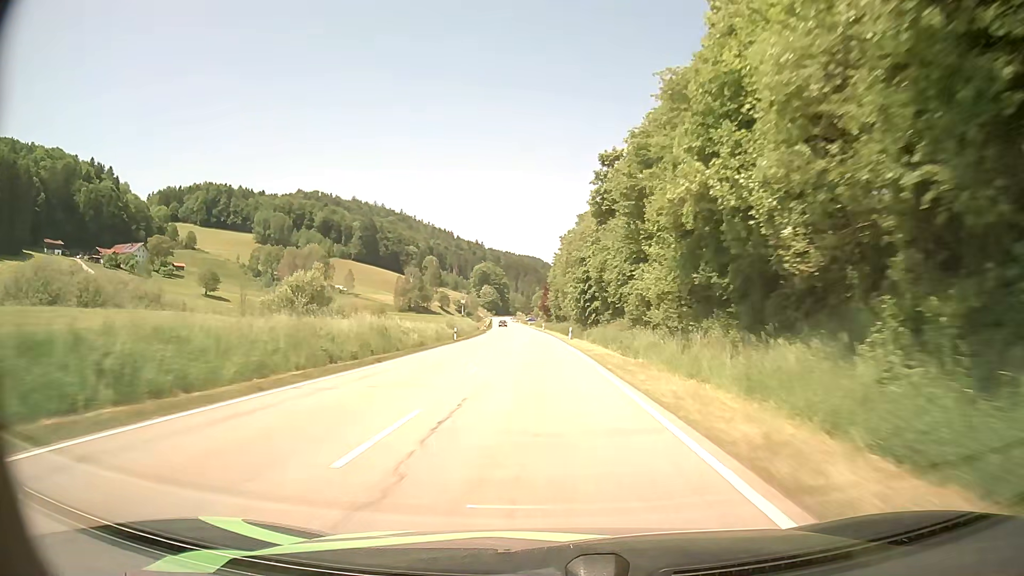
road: secondary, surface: asphalt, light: Day
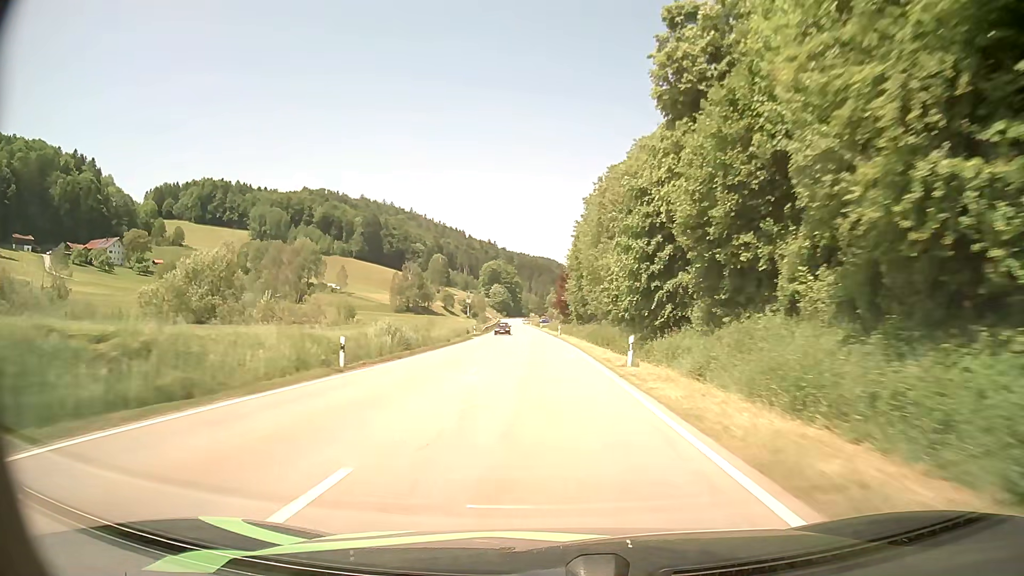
(-0.3, +31.5) m; -1°
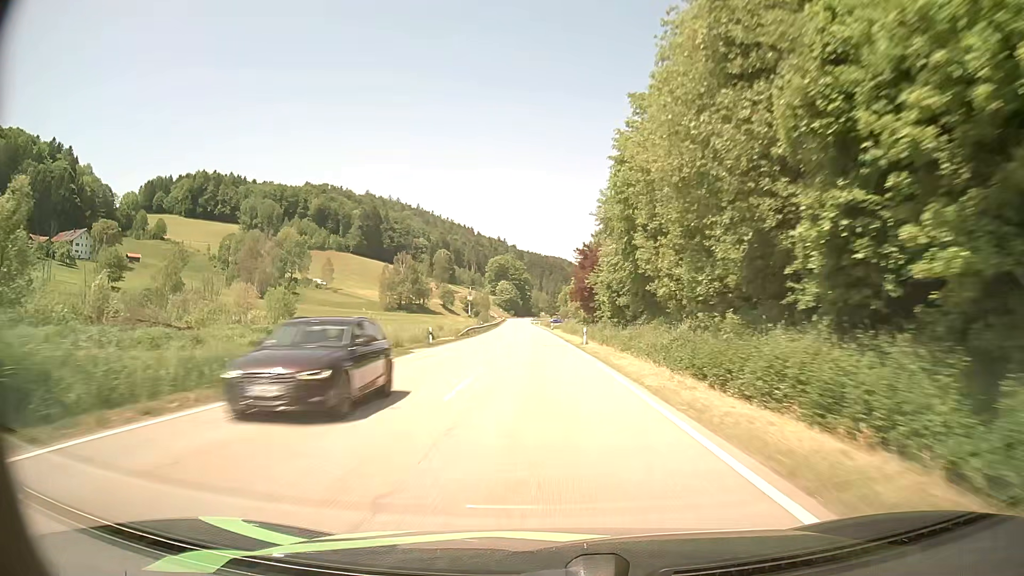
(-0.5, +31.5) m; -2°
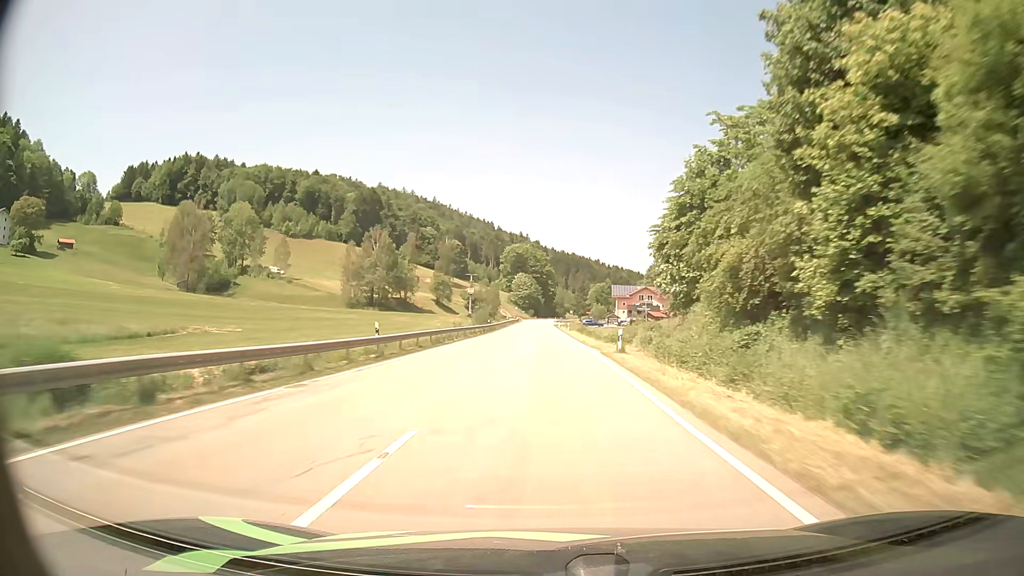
(-1.1, +63.1) m; -2°
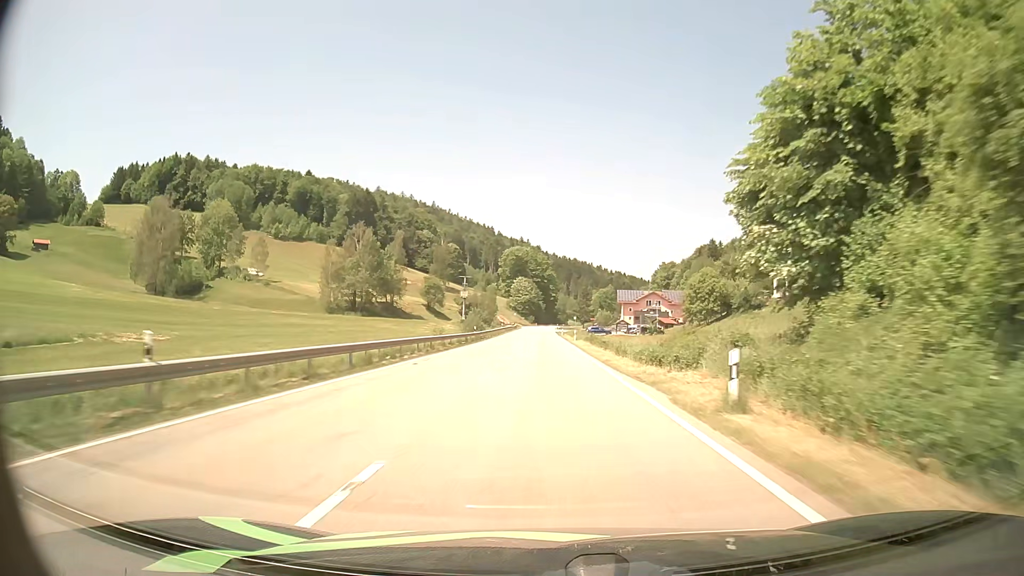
(-0.1, +15.7) m; -1°
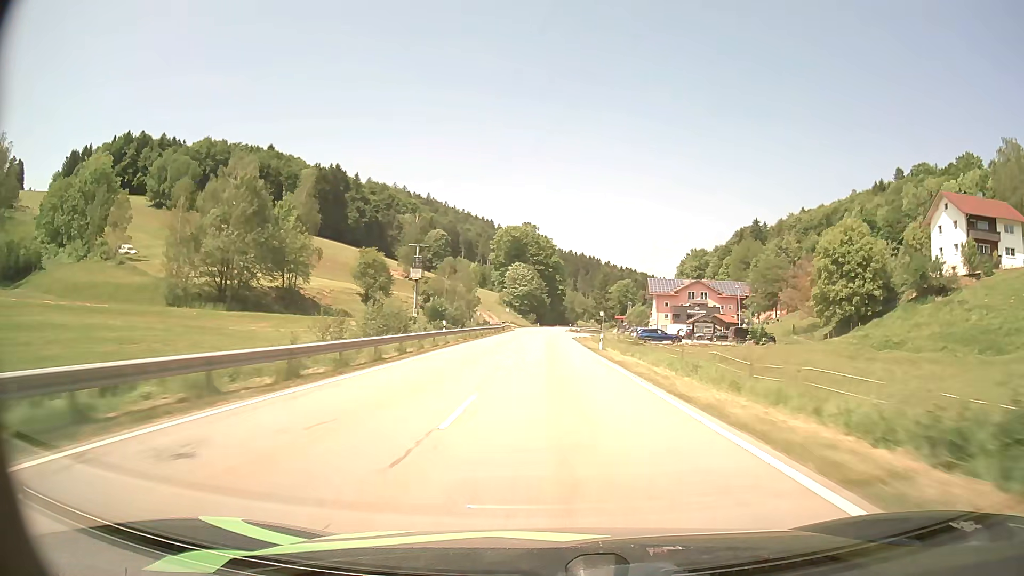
(-0.3, +62.8) m; 0°
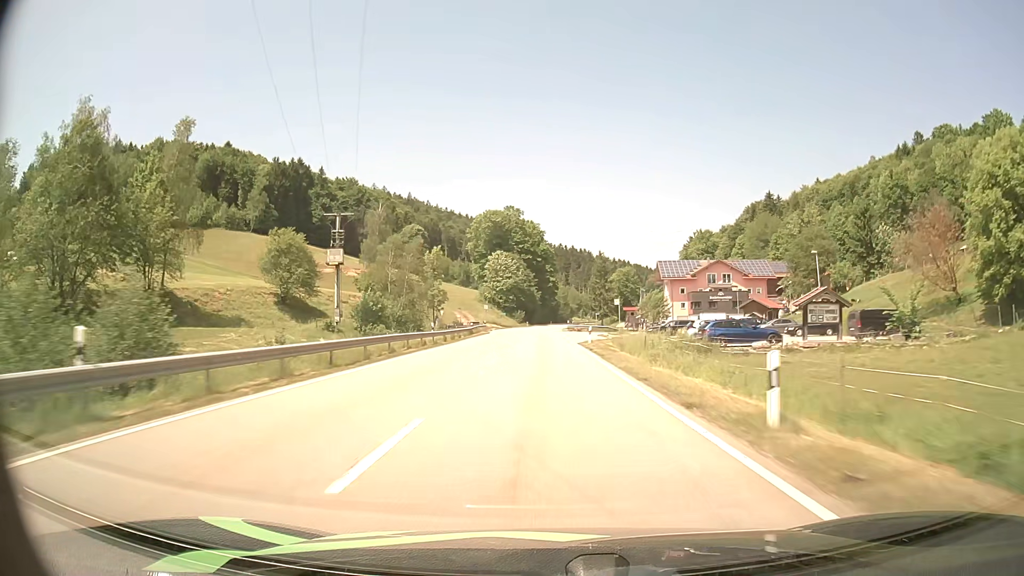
(+0.3, +31.3) m; +1°
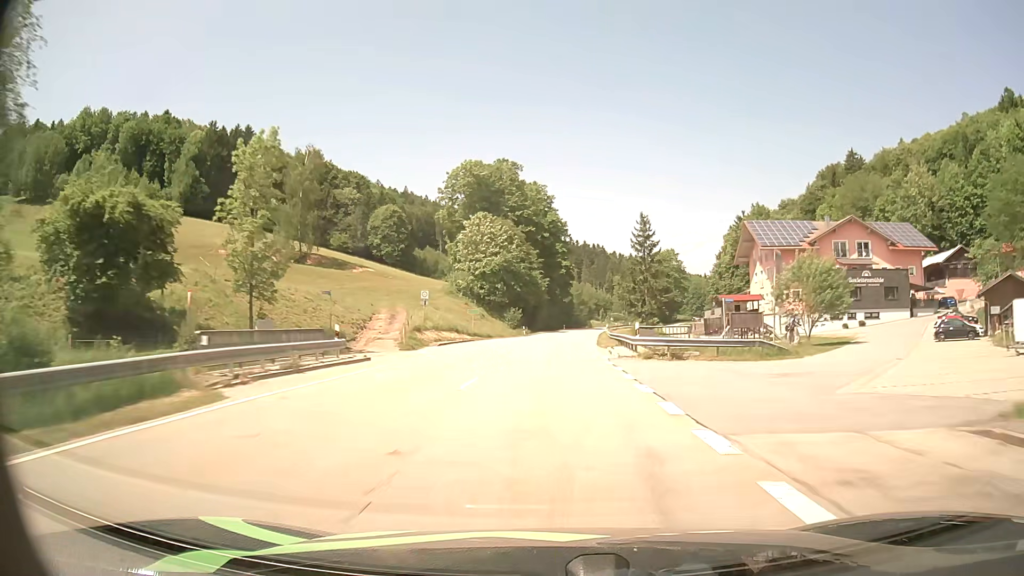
(-0.8, +61.7) m; -1°
(0, +10) (0, +20) (0, +30) (+1, +40) (+1, +50) (+2, +60) (+2, +70) (+3, +80) (+4, +90) (+5, +100) m
